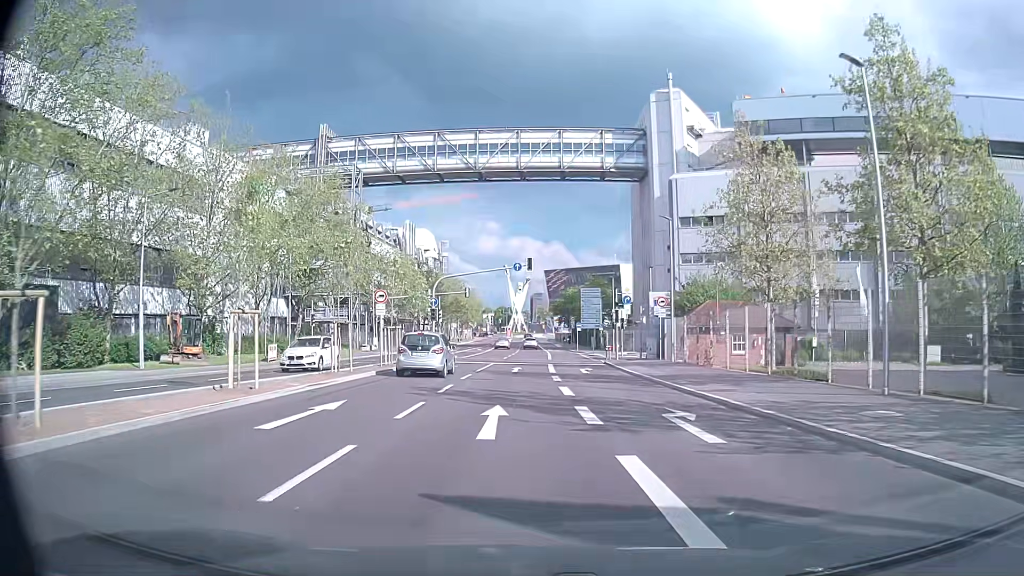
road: secondary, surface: asphalt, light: Day
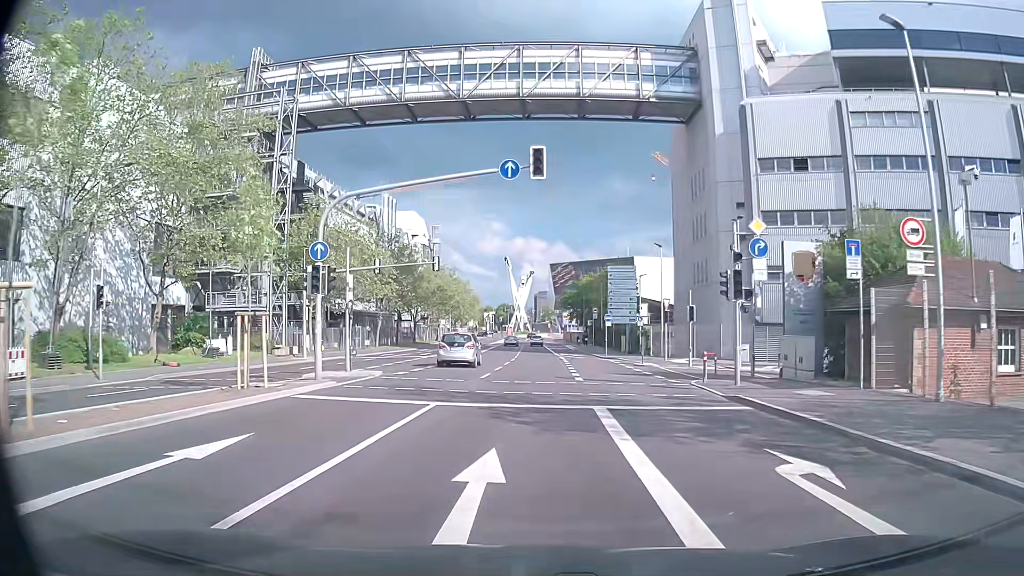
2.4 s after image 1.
(-0.3, +25.8) m; 0°
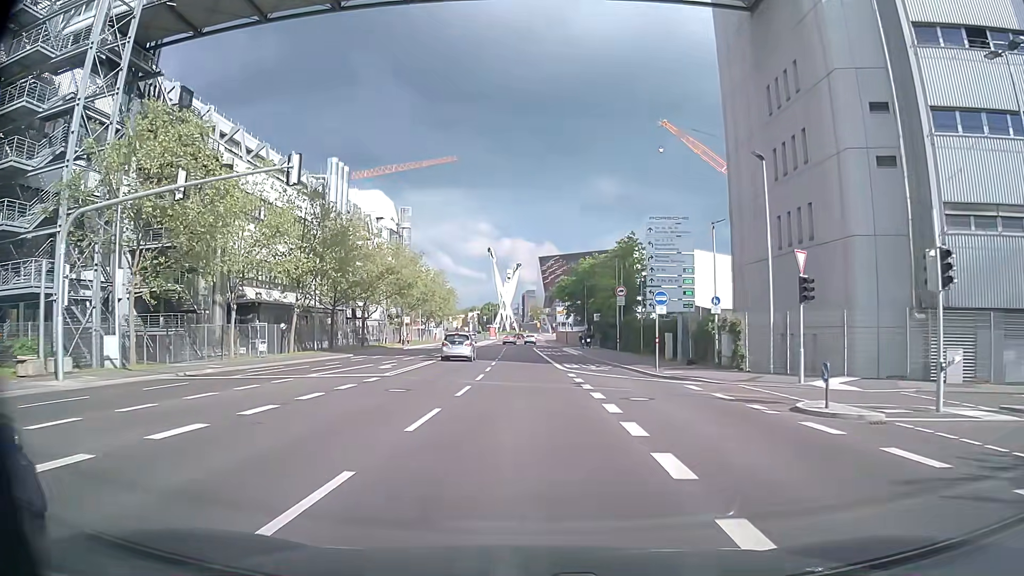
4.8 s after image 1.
(+0.1, +25.1) m; +1°
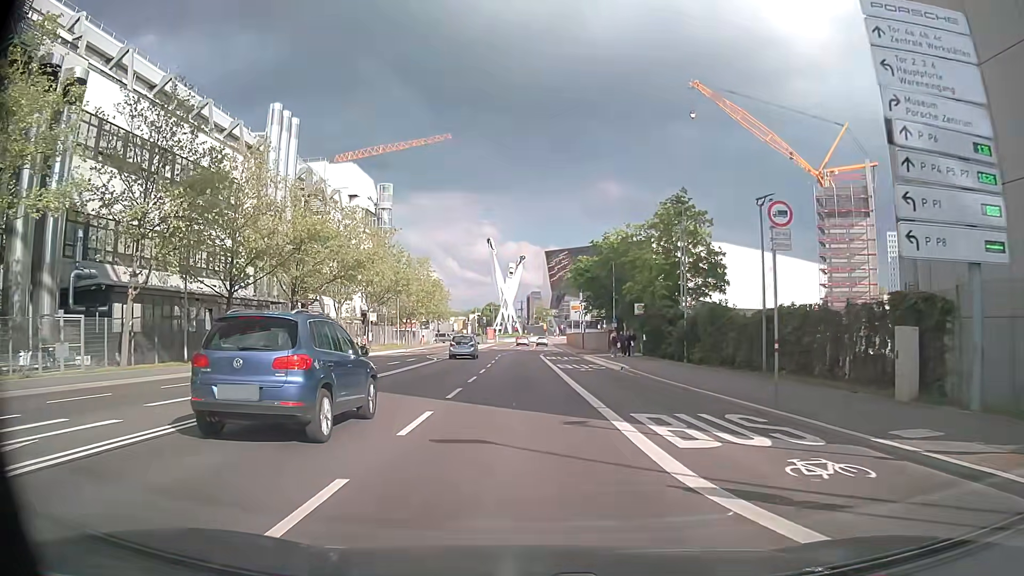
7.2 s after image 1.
(0.0, +24.3) m; 0°
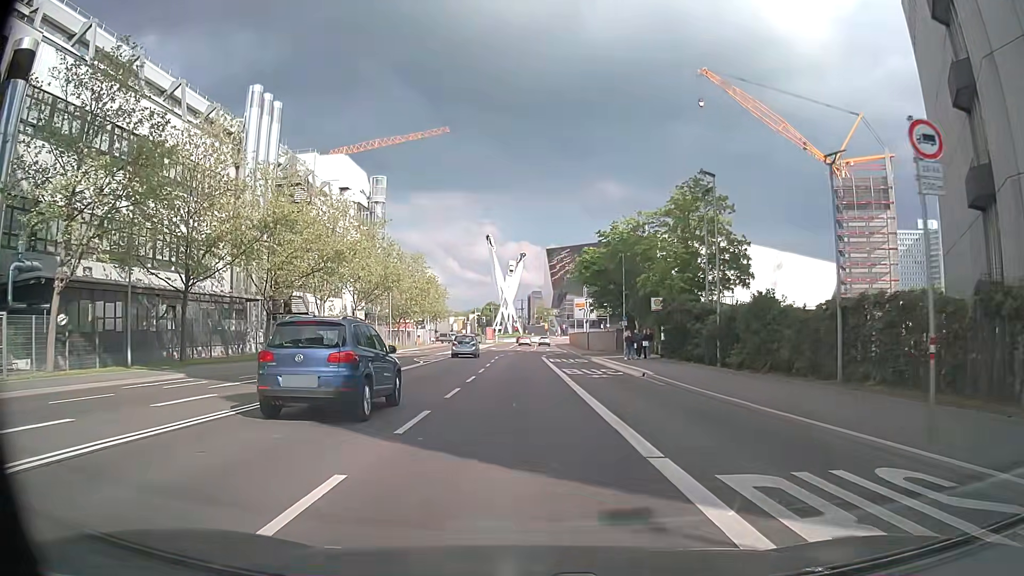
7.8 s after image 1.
(0.0, +5.9) m; -1°
(0, +10) (0, +20) (0, +30) (0, +40) (0, +50) (0, +60) (+1, +70) (+2, +80) (+2, +90) (+2, +100) m
